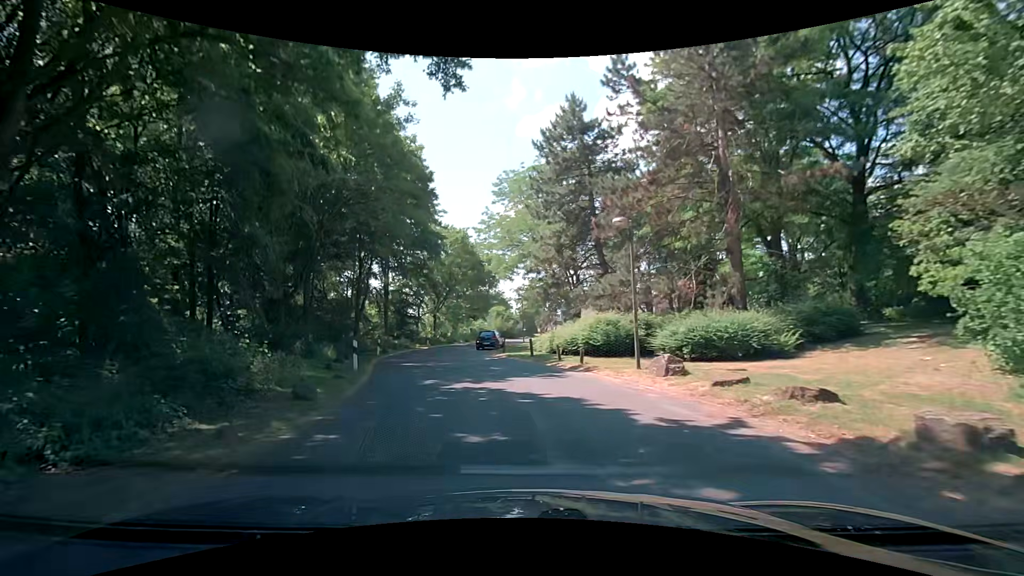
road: residential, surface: asphalt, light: Day
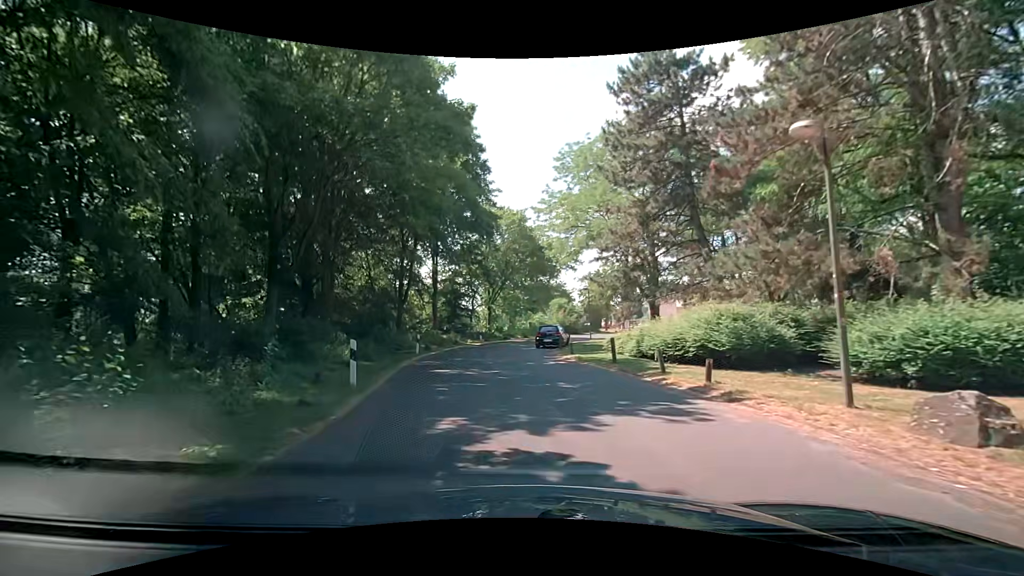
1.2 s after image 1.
(-0.3, +6.3) m; -6°
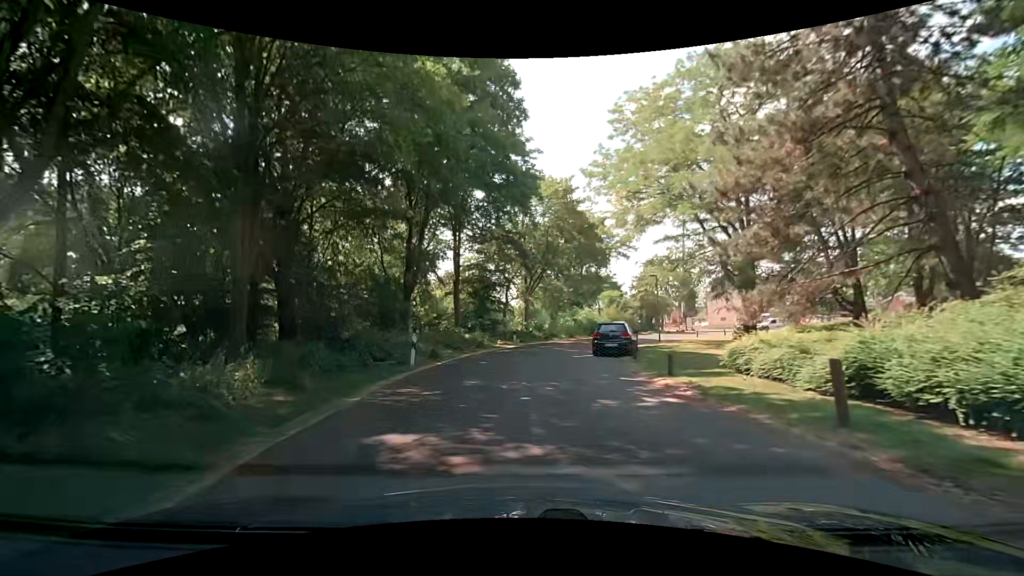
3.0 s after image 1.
(-0.6, +9.7) m; -6°
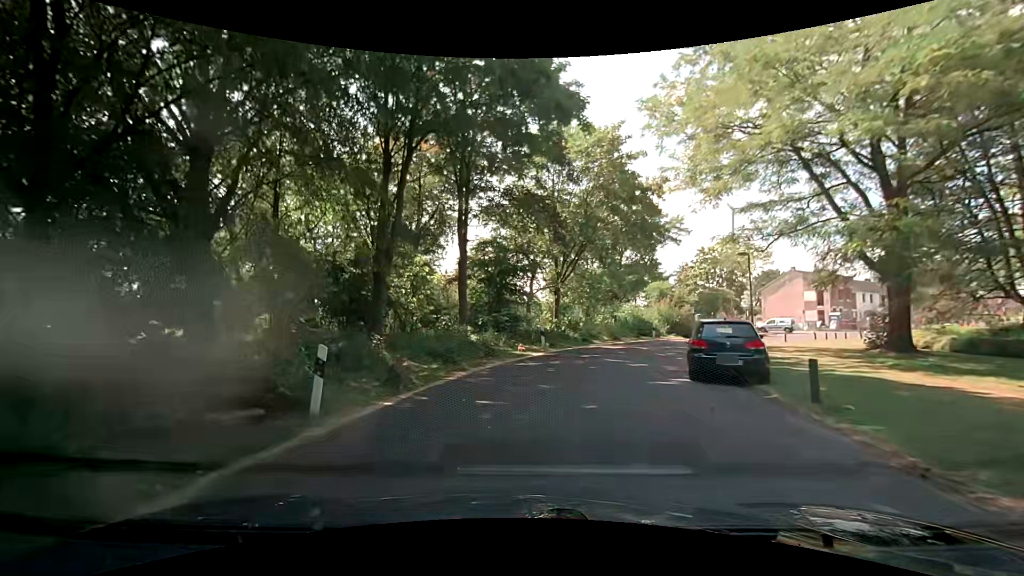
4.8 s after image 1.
(-0.2, +9.7) m; -2°
